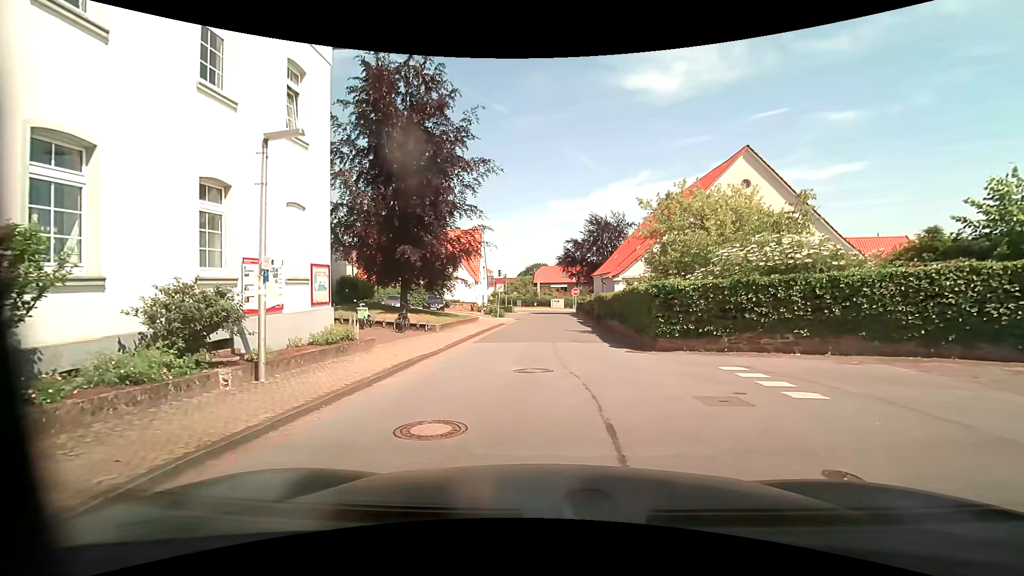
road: residential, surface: asphalt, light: Day
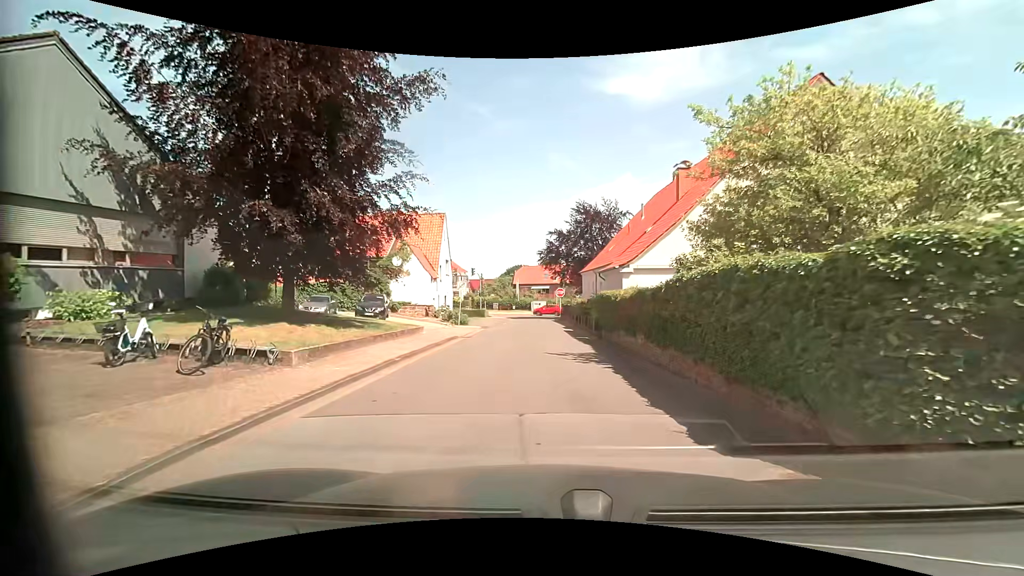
(+0.4, +10.9) m; +3°
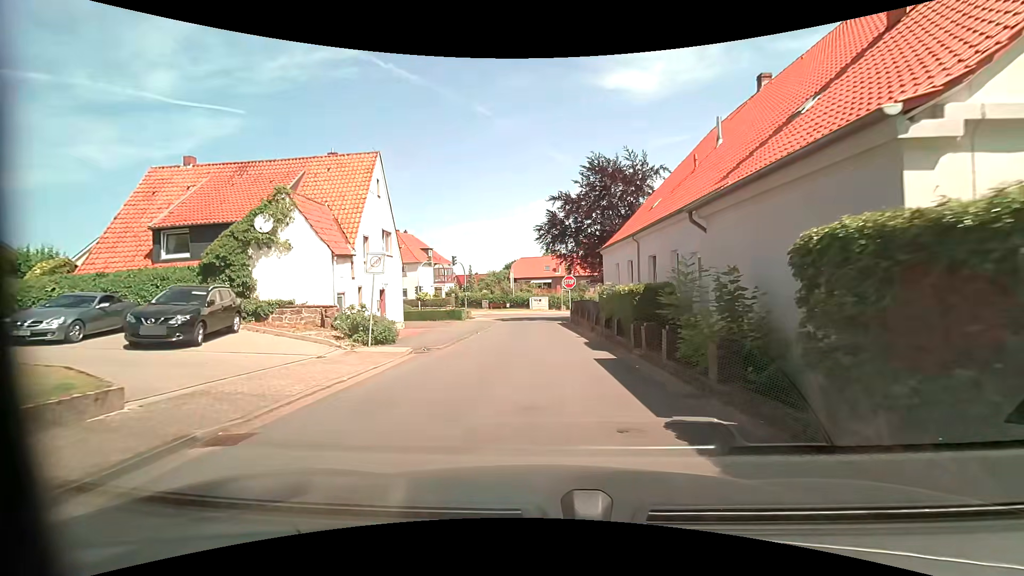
(0.0, +16.8) m; +1°
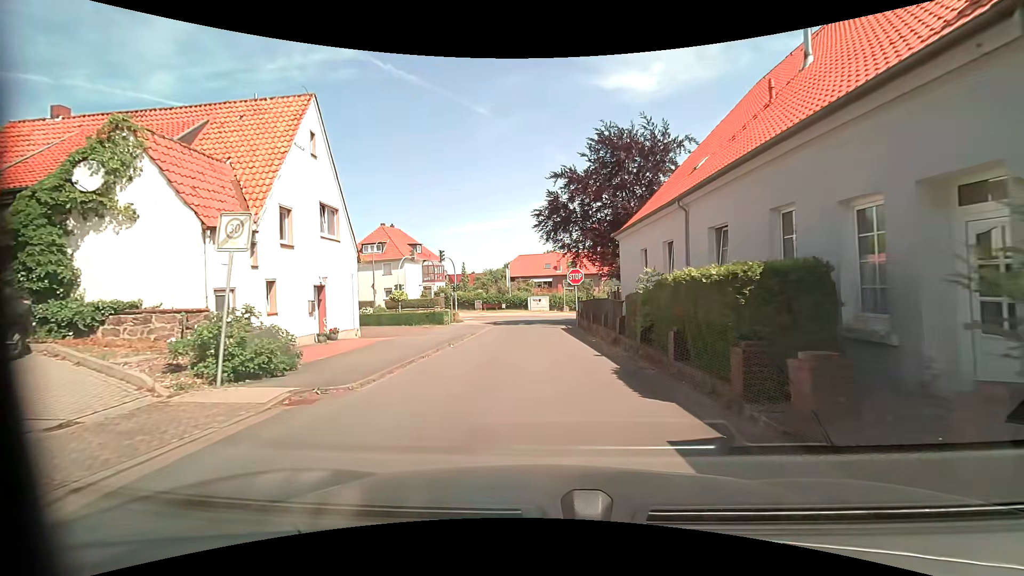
(-0.1, +7.2) m; -1°
